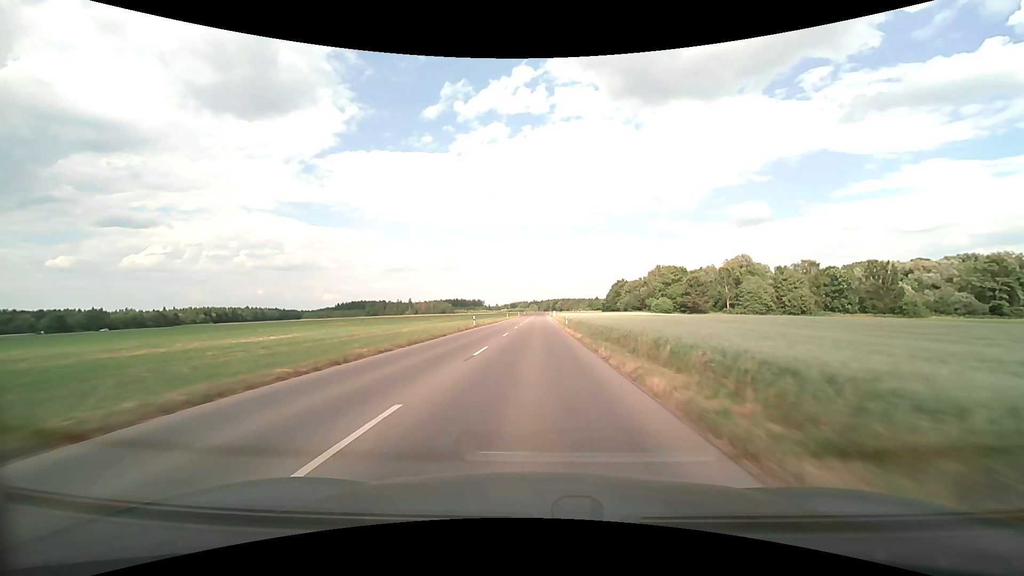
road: tertiary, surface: asphalt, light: Day
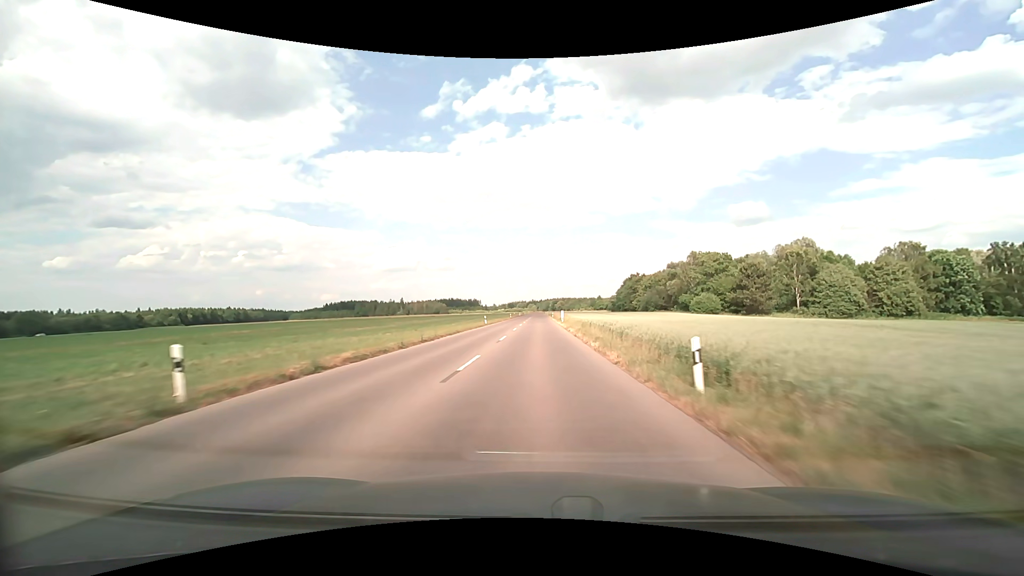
(0.0, +40.2) m; 0°
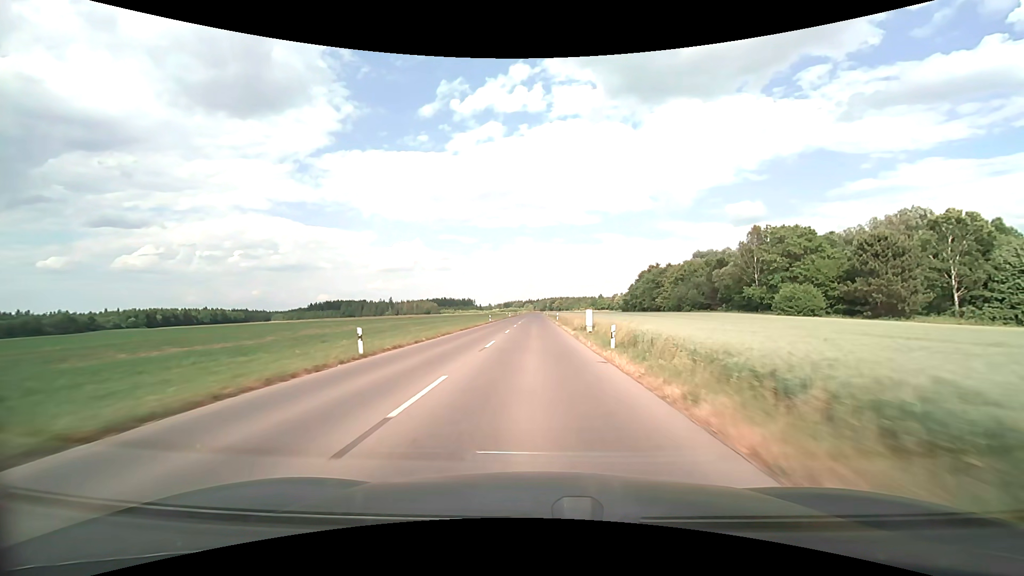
(+0.1, +41.0) m; 0°
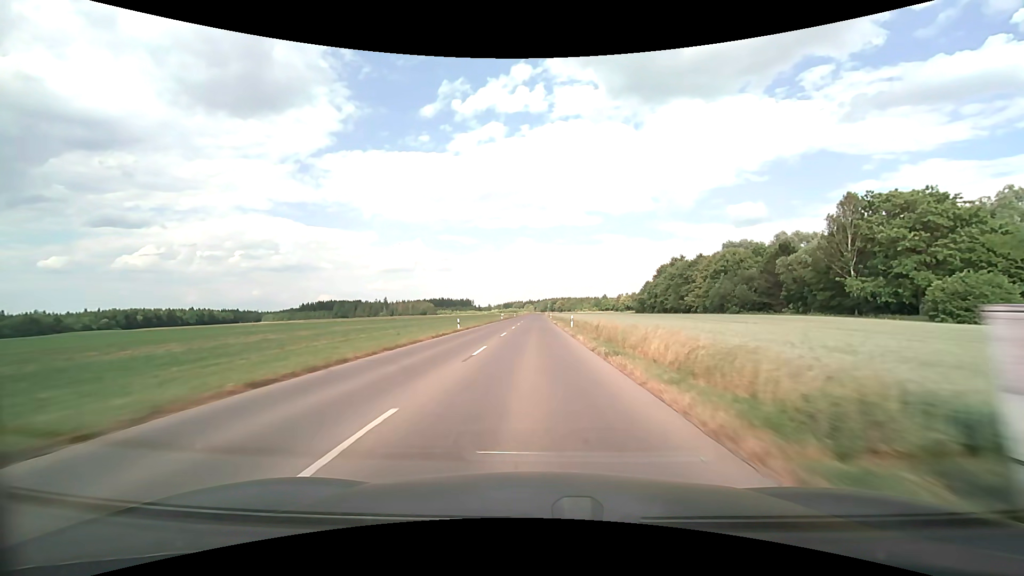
(0.0, +27.7) m; 0°
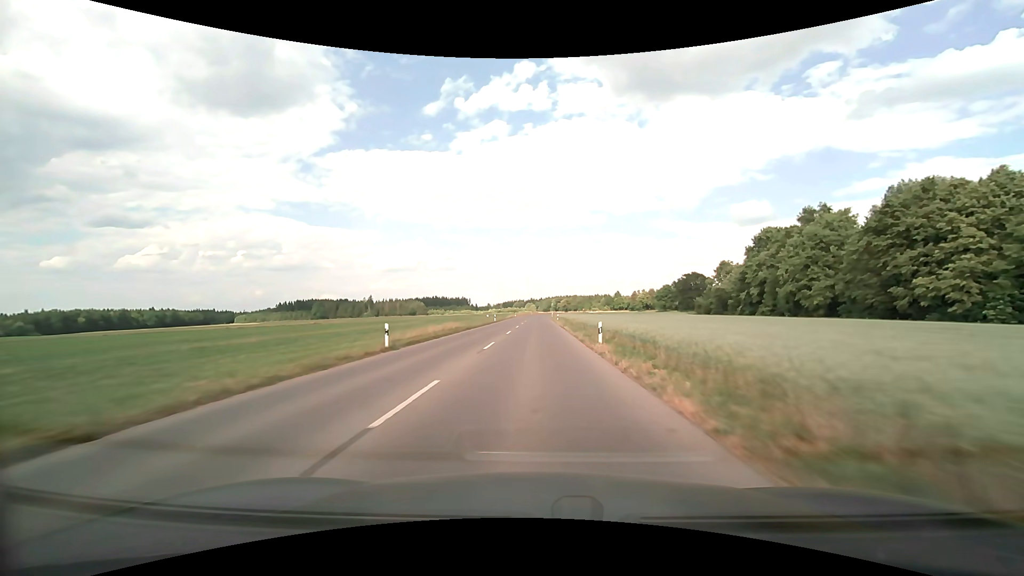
(-0.1, +69.7) m; 0°
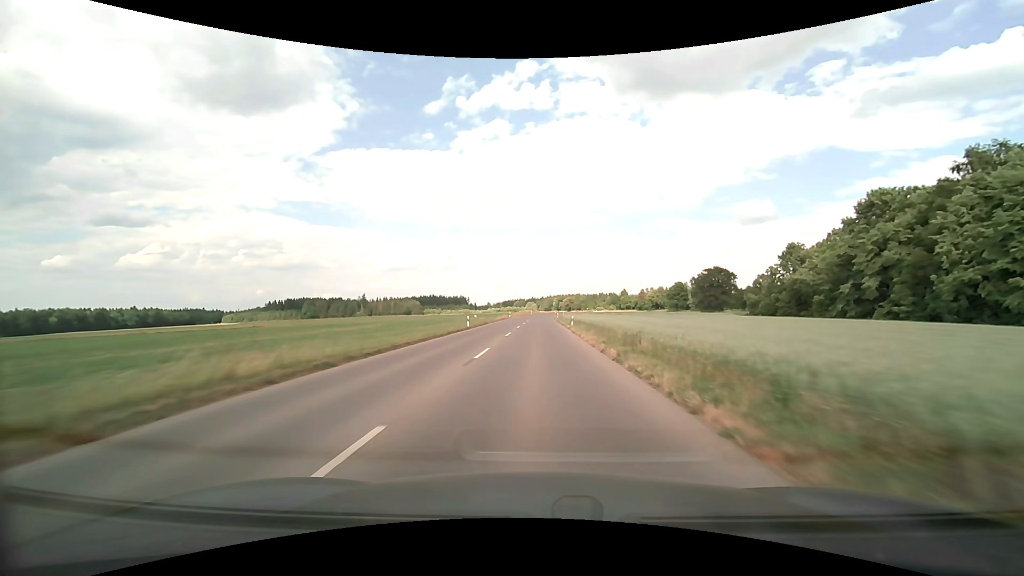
(0.0, +28.0) m; 0°
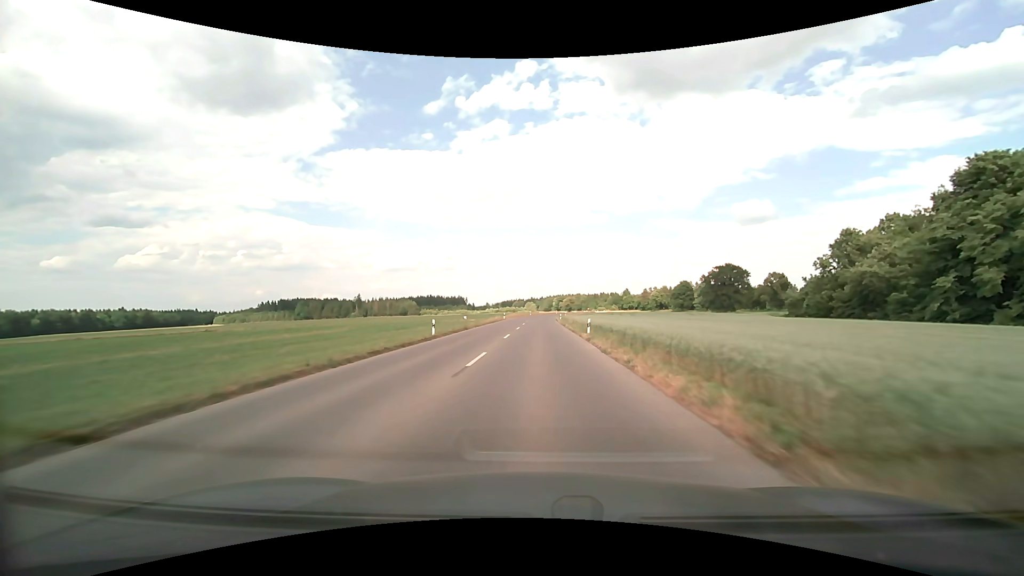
(0.0, +14.1) m; 0°
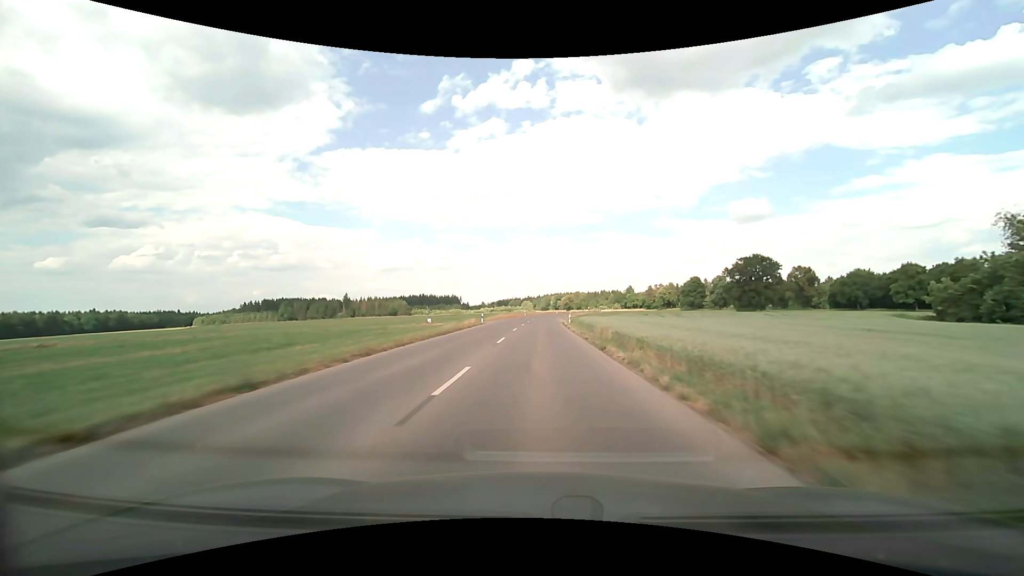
(0.0, +28.2) m; 0°
(0, +10) (0, +20) (0, +30) (0, +40) (0, +50) (+1, +60) (+1, +70) (+2, +80) (+3, +90) (+4, +100) m
